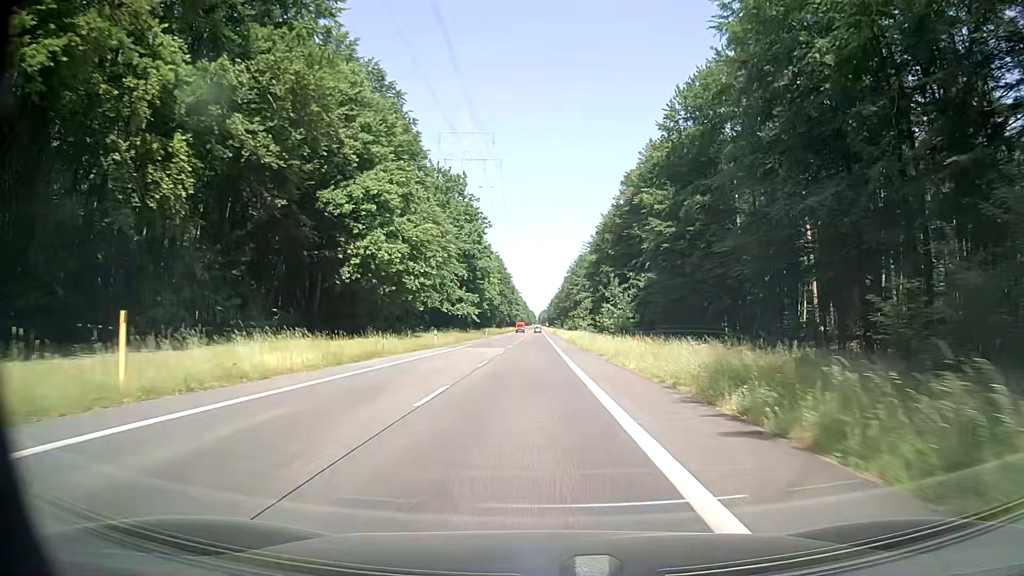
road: secondary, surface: asphalt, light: Day
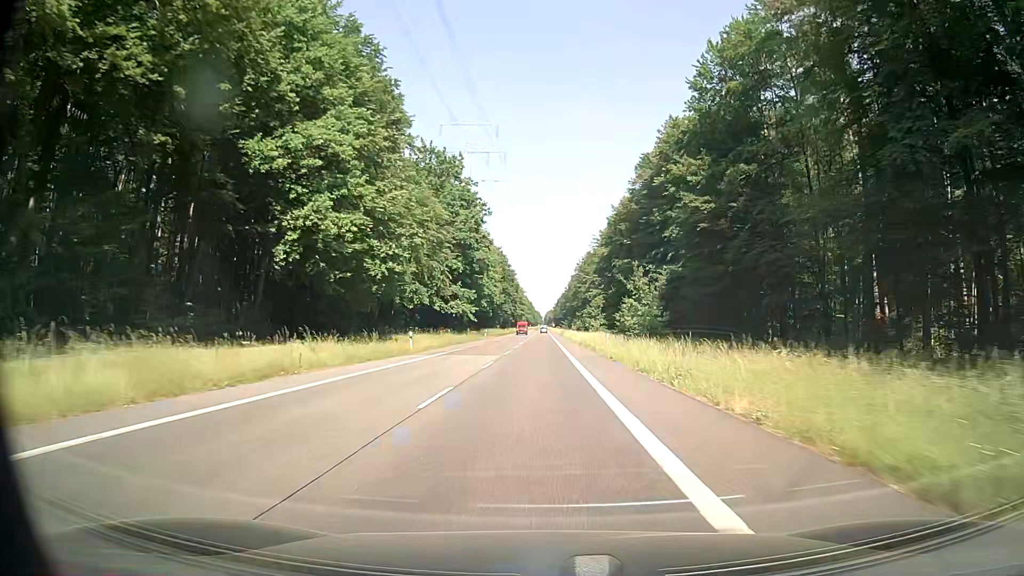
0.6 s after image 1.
(0.0, +12.4) m; -1°
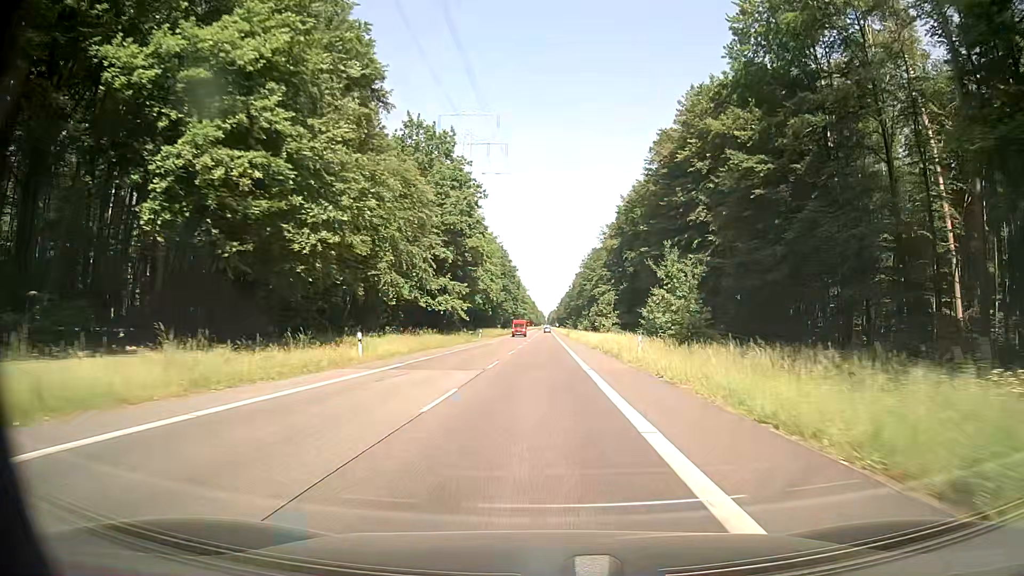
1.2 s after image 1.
(0.0, +12.4) m; 0°
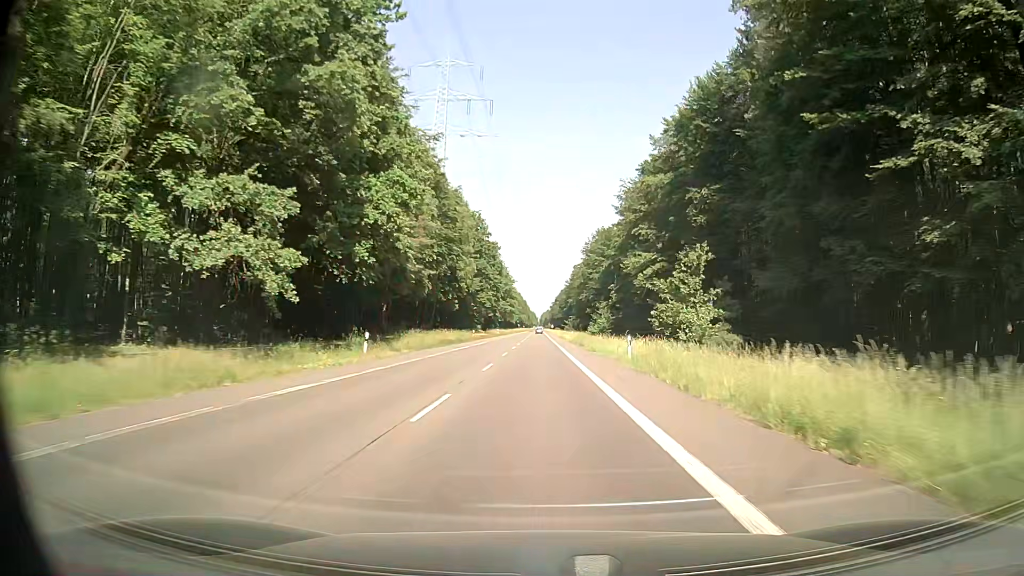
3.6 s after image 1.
(+0.2, +49.7) m; +1°
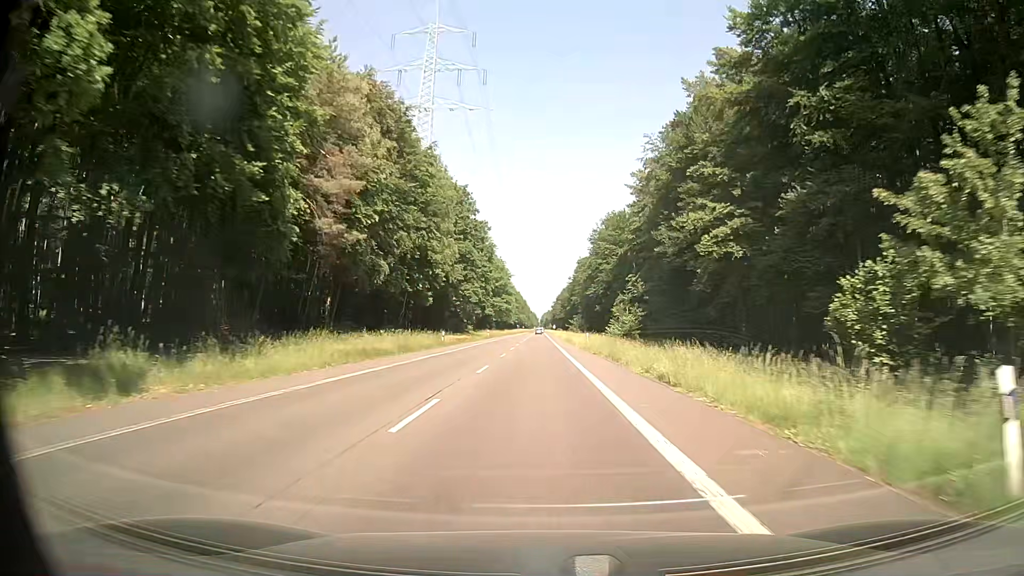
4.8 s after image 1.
(0.0, +25.0) m; 0°
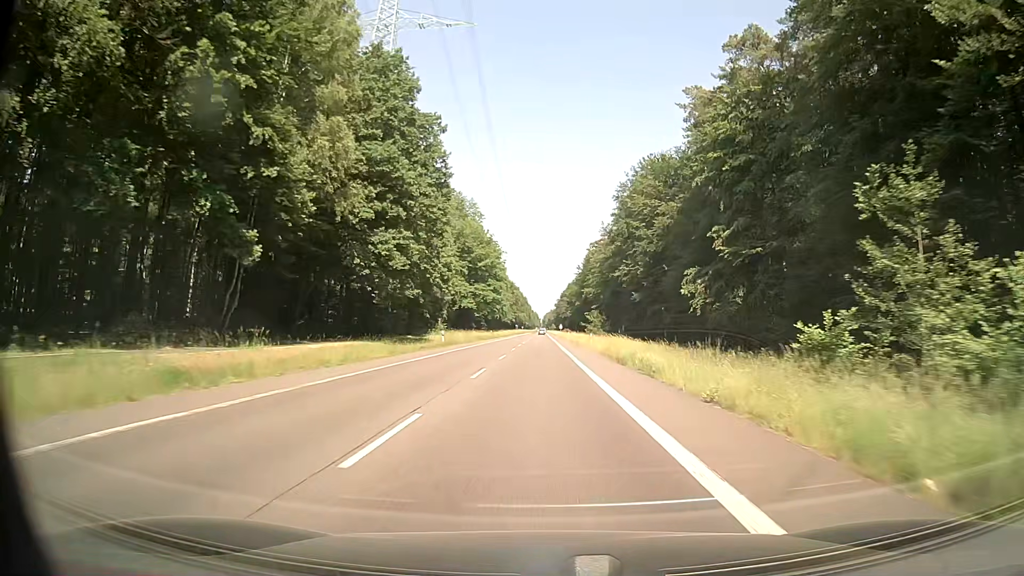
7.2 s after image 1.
(-0.4, +50.3) m; -1°
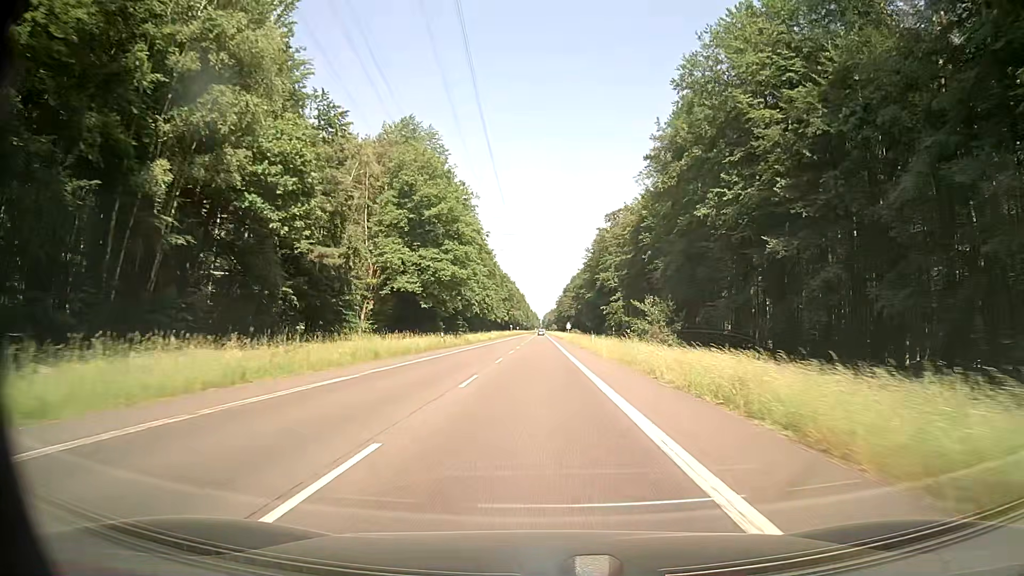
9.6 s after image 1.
(+0.2, +50.6) m; 0°
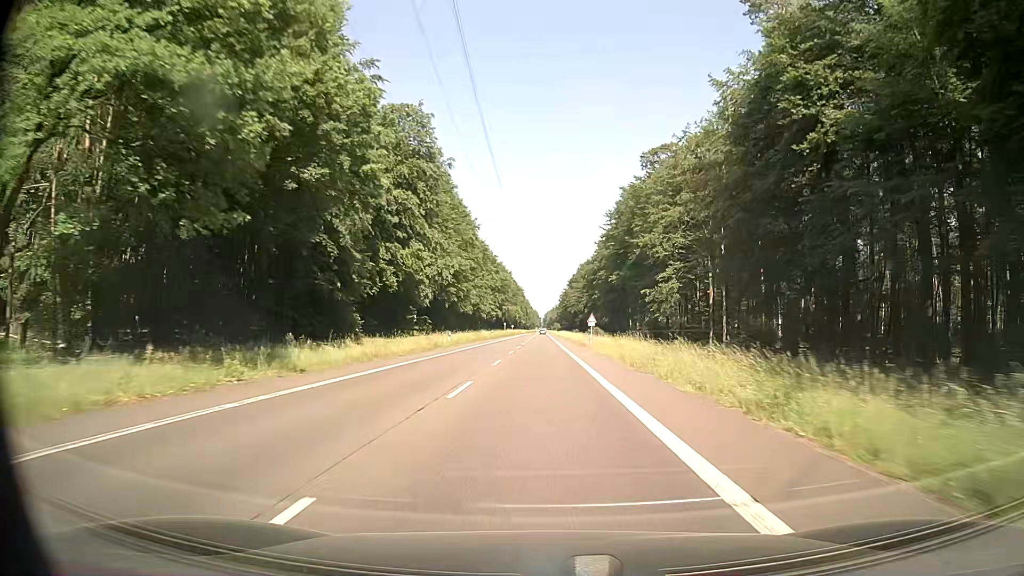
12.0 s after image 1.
(+0.4, +51.0) m; 0°
(0, +10) (0, +20) (0, +30) (0, +40) (0, +50) (0, +60) (0, +70) (+1, +80) (+1, +90) (+1, +100) m
